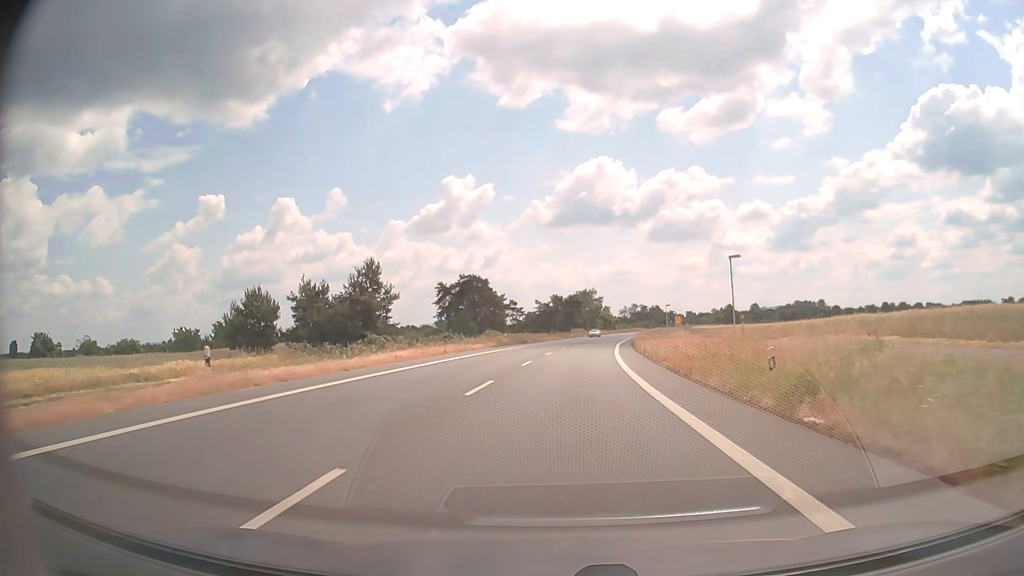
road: primary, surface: asphalt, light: Day
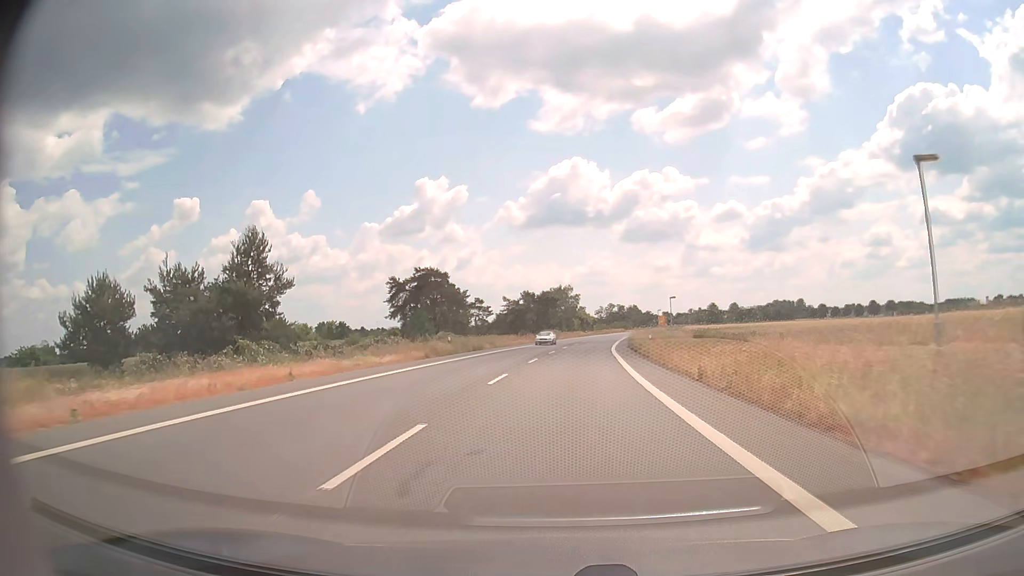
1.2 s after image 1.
(+0.4, +20.4) m; +2°
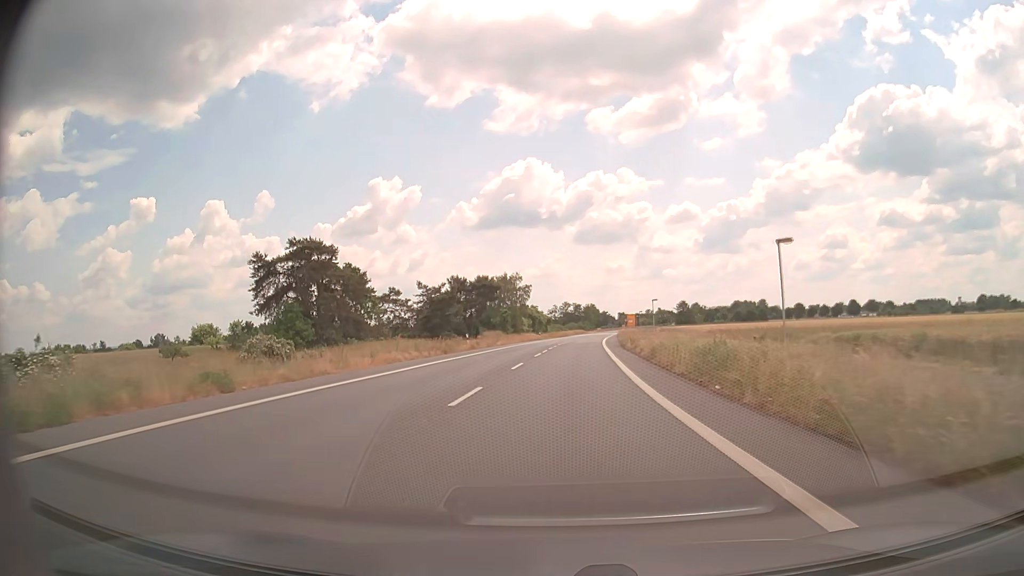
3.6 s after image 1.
(+1.5, +41.1) m; +4°
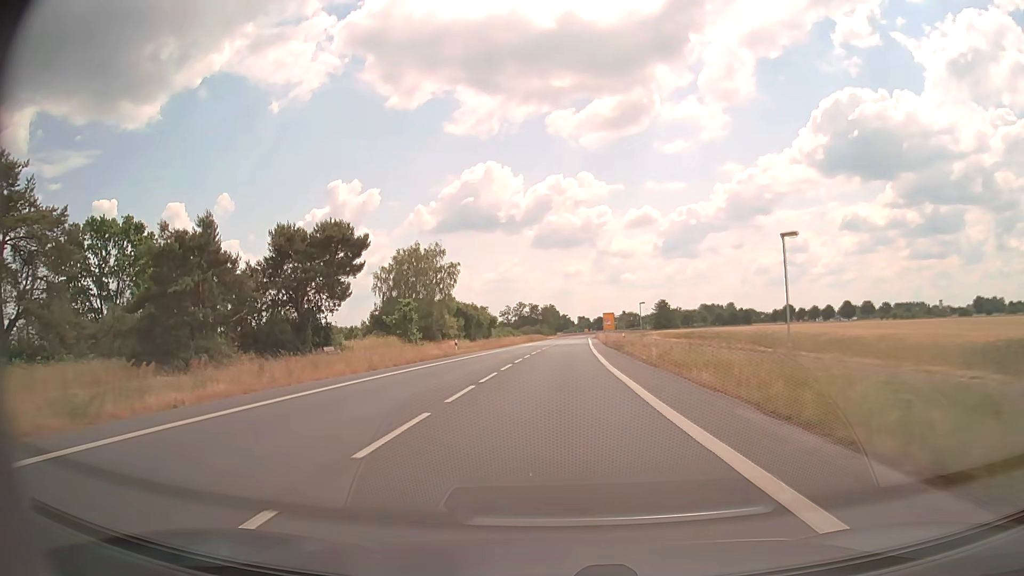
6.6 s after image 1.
(+1.9, +52.0) m; +4°
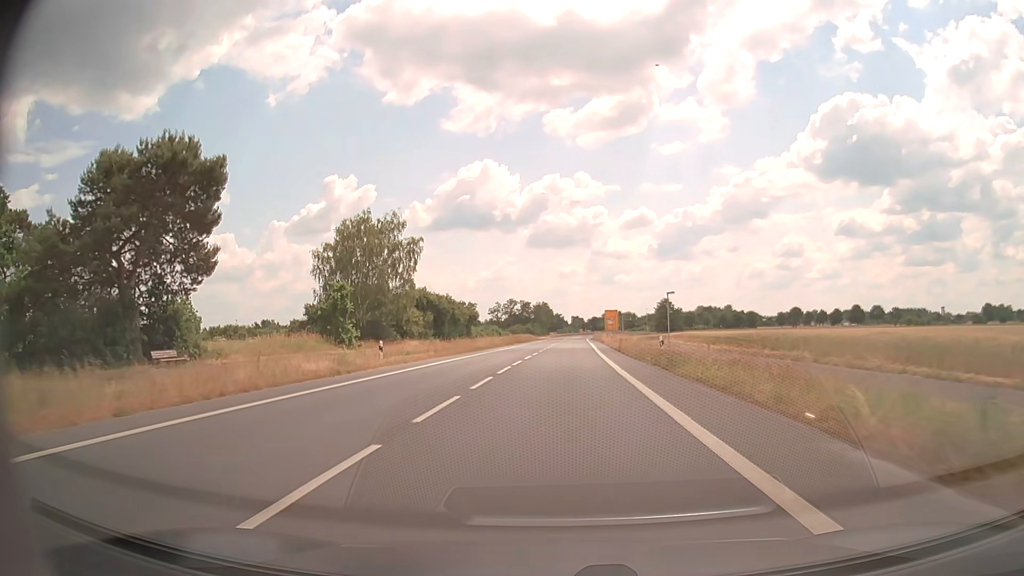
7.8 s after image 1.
(+0.1, +20.9) m; +1°
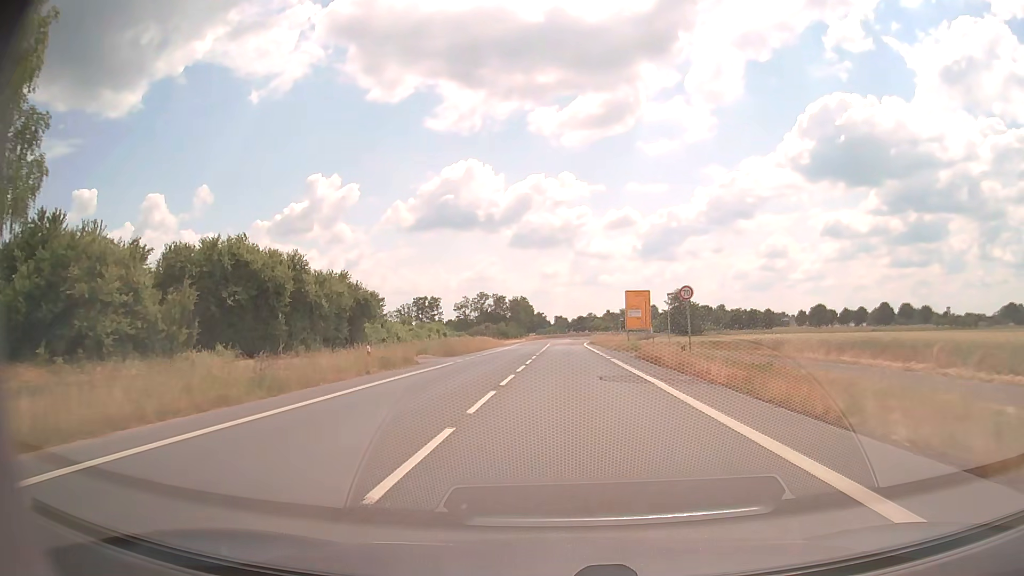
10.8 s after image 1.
(+0.7, +52.6) m; +1°
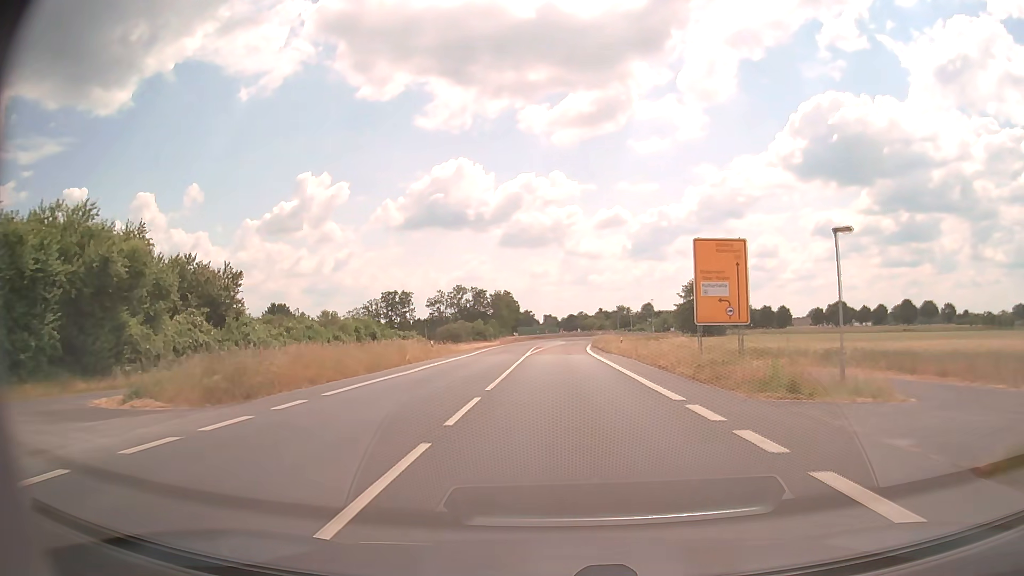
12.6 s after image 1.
(+0.3, +31.5) m; +1°
